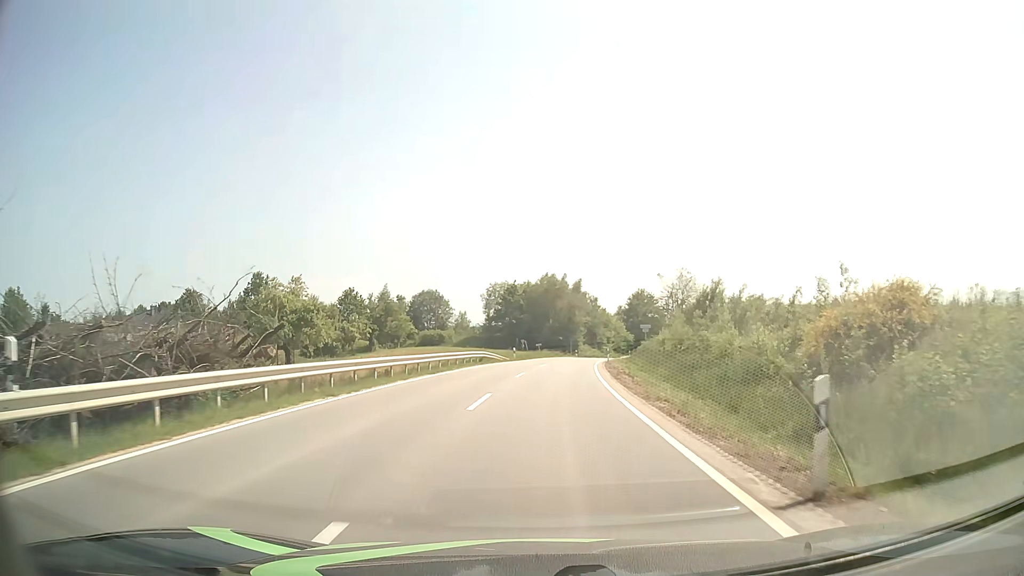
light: Day
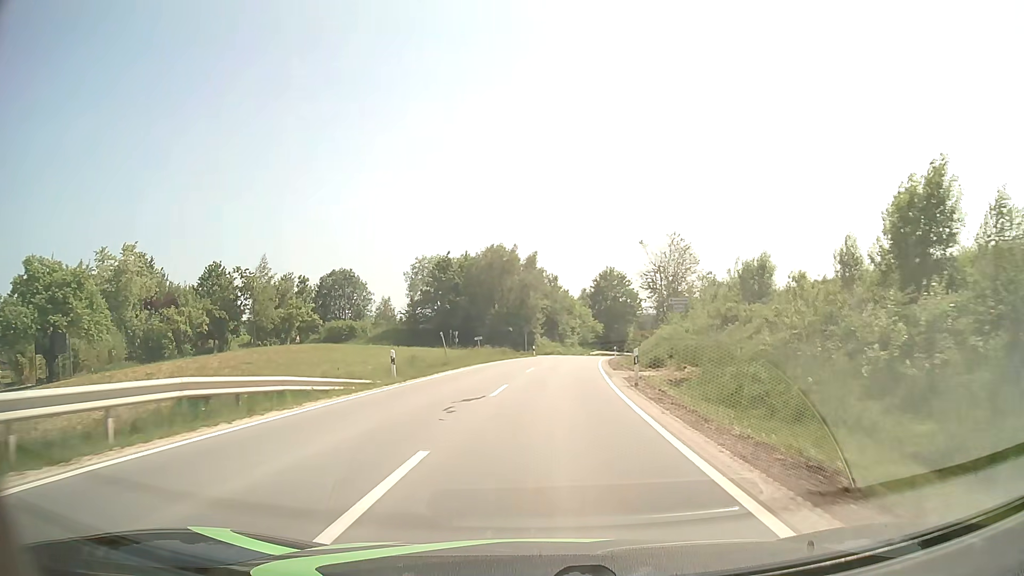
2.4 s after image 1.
(+1.1, +33.2) m; +4°
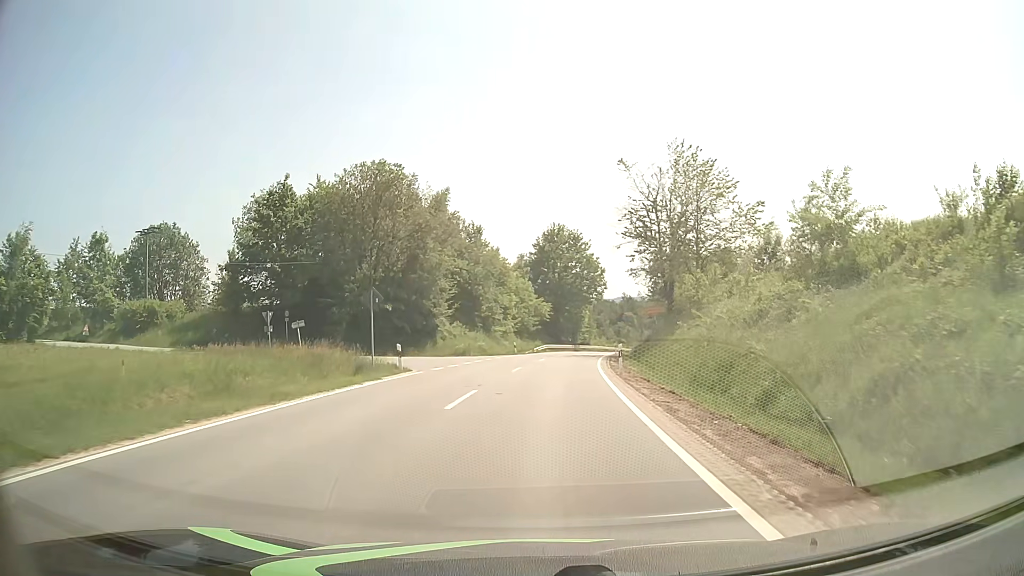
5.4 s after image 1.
(+2.1, +40.0) m; +6°
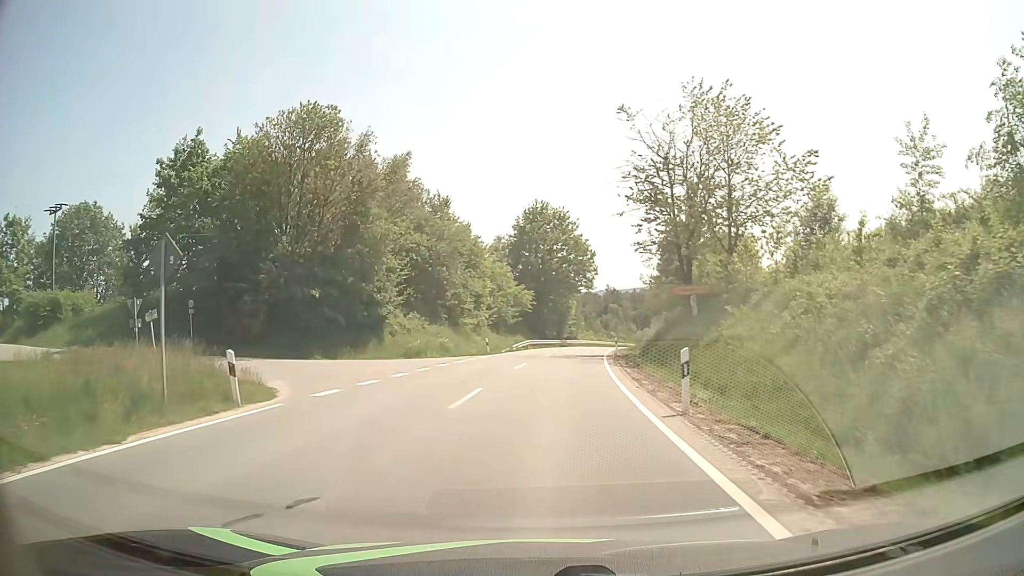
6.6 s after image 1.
(+0.2, +12.0) m; +2°
